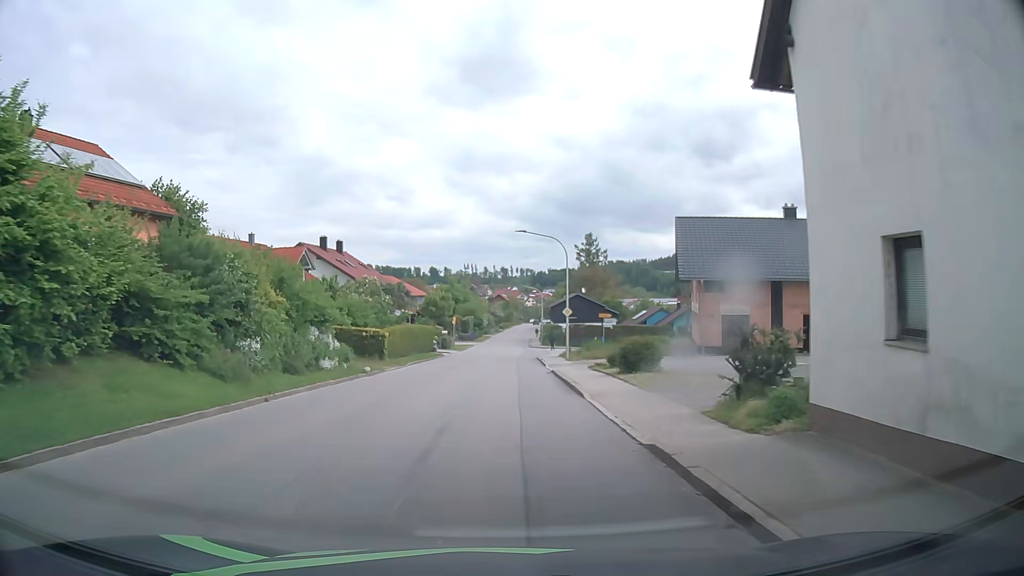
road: tertiary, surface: asphalt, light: Day
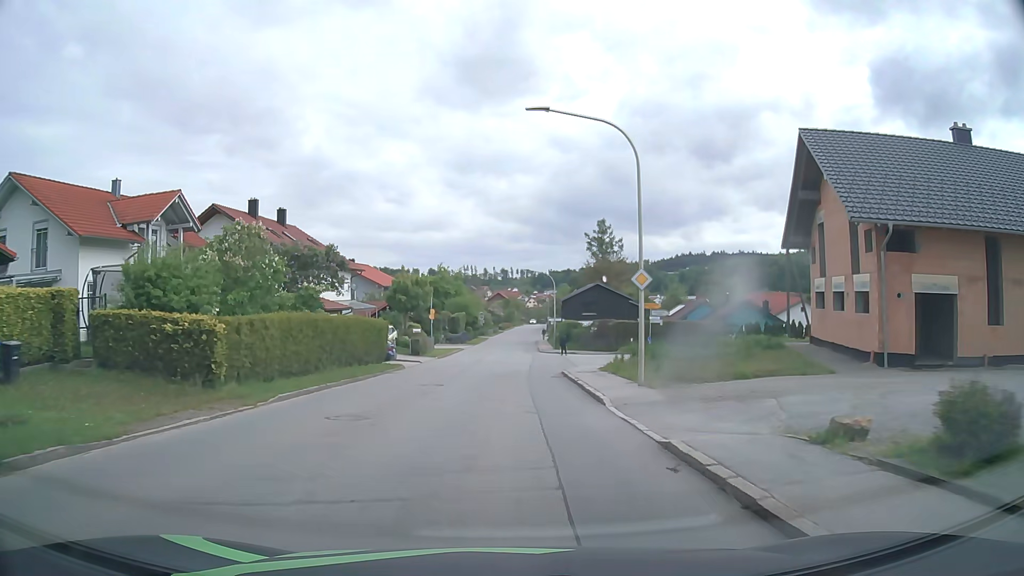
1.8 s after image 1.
(+0.1, +20.8) m; +1°
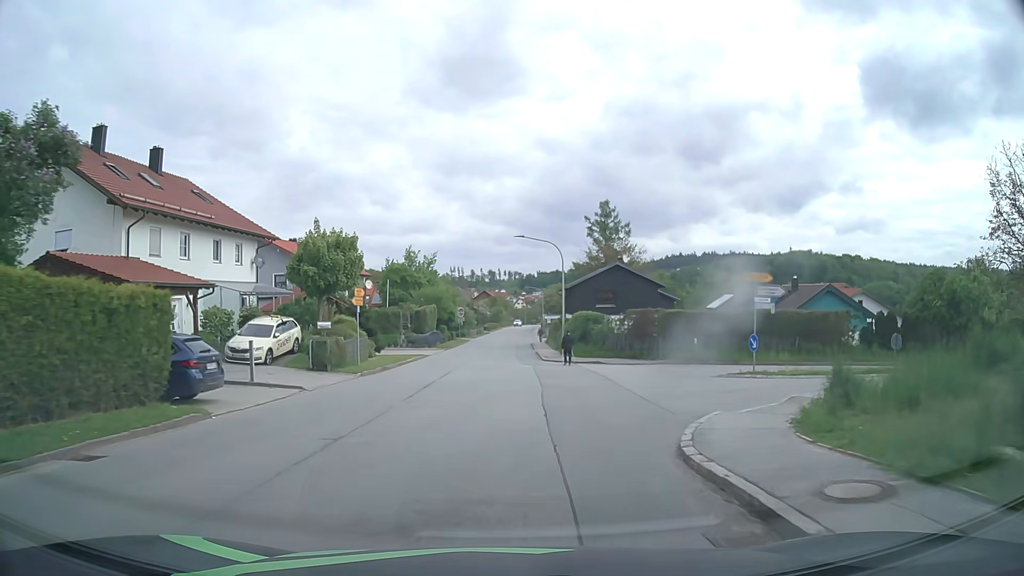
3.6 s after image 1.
(+0.1, +20.7) m; +1°
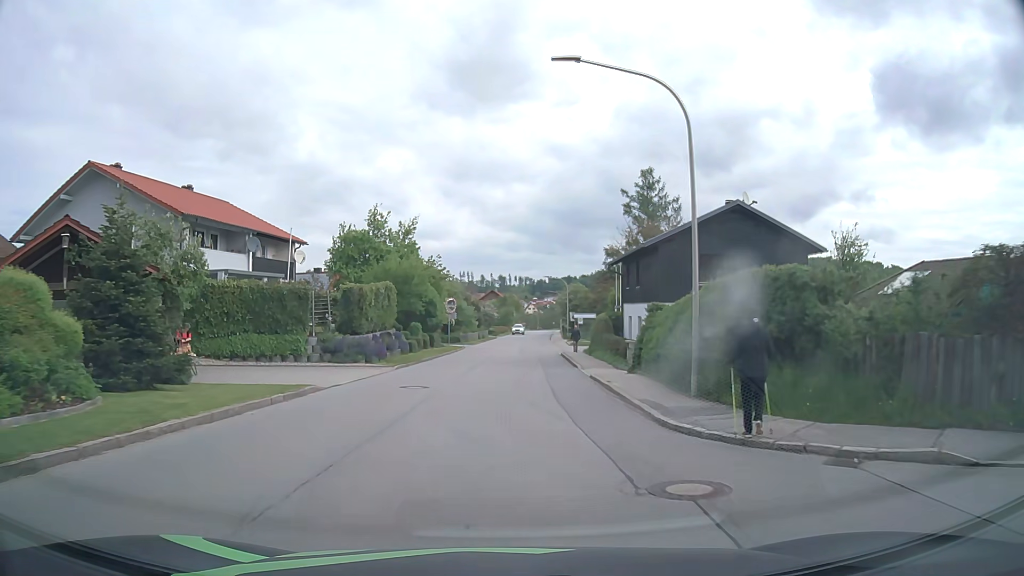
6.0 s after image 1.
(-0.2, +27.1) m; -1°
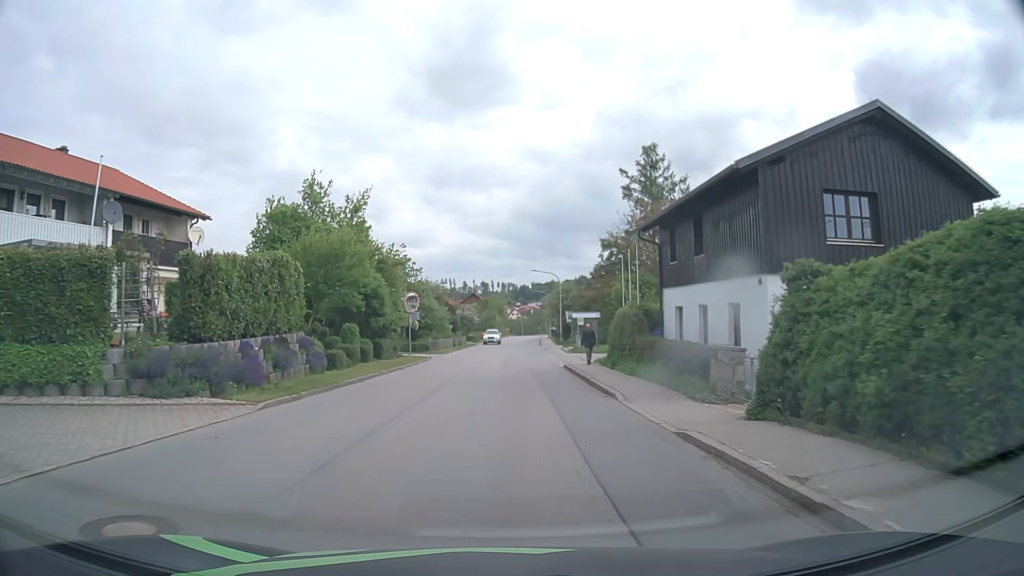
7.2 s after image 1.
(+0.3, +13.2) m; +2°
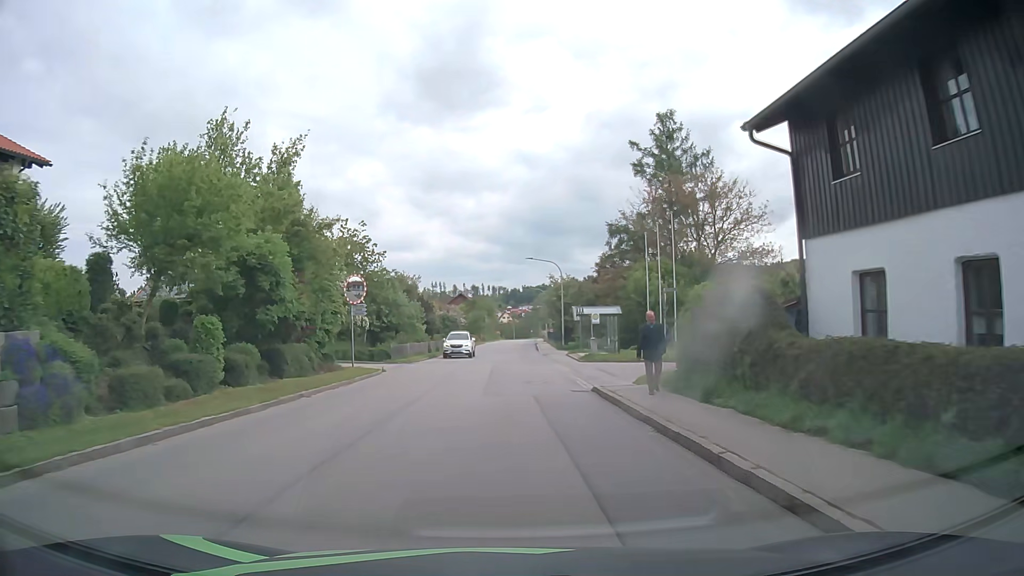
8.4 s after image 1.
(+0.1, +12.8) m; +1°
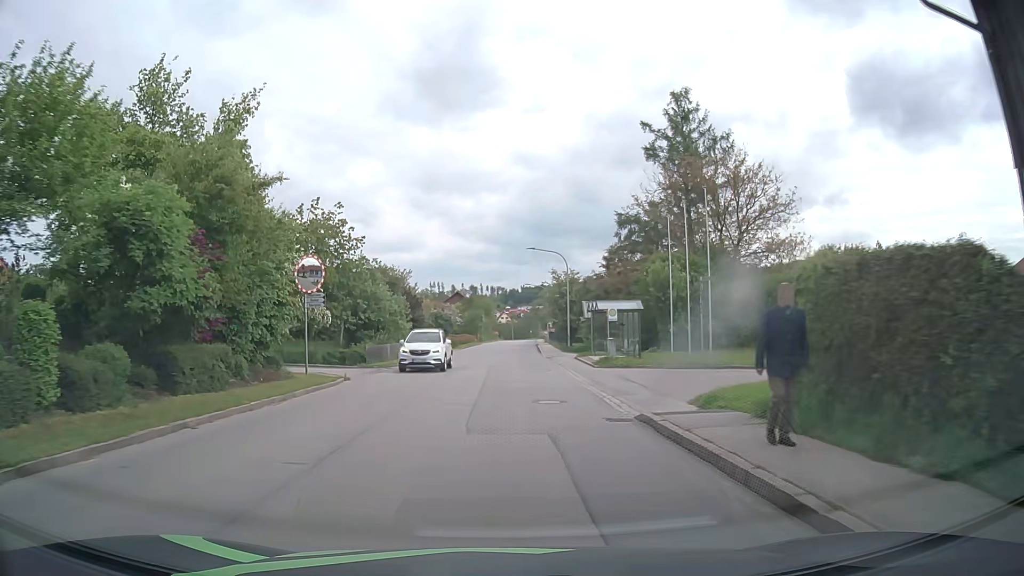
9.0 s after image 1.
(0.0, +6.3) m; 0°
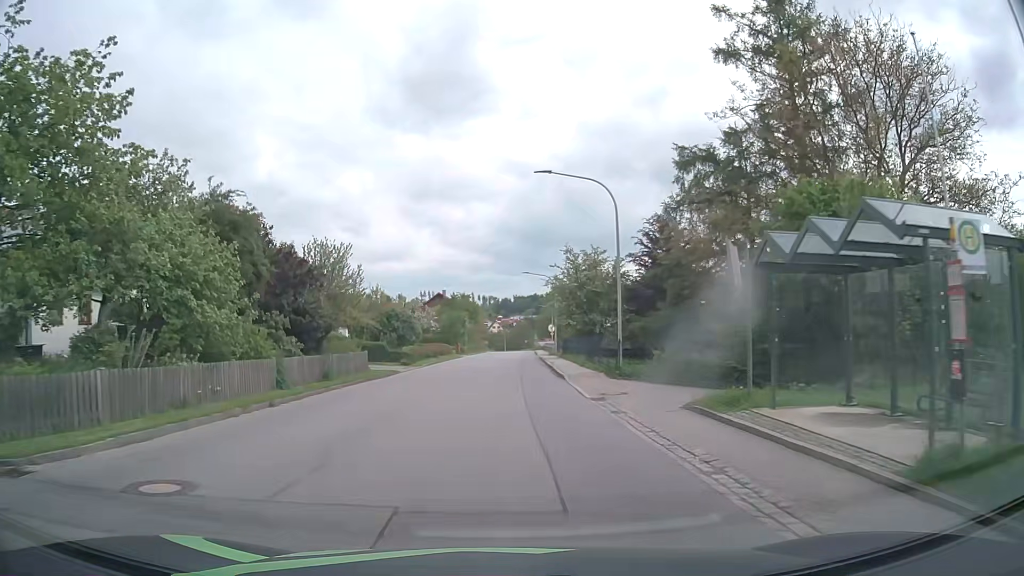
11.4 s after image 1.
(+0.1, +24.5) m; 0°
